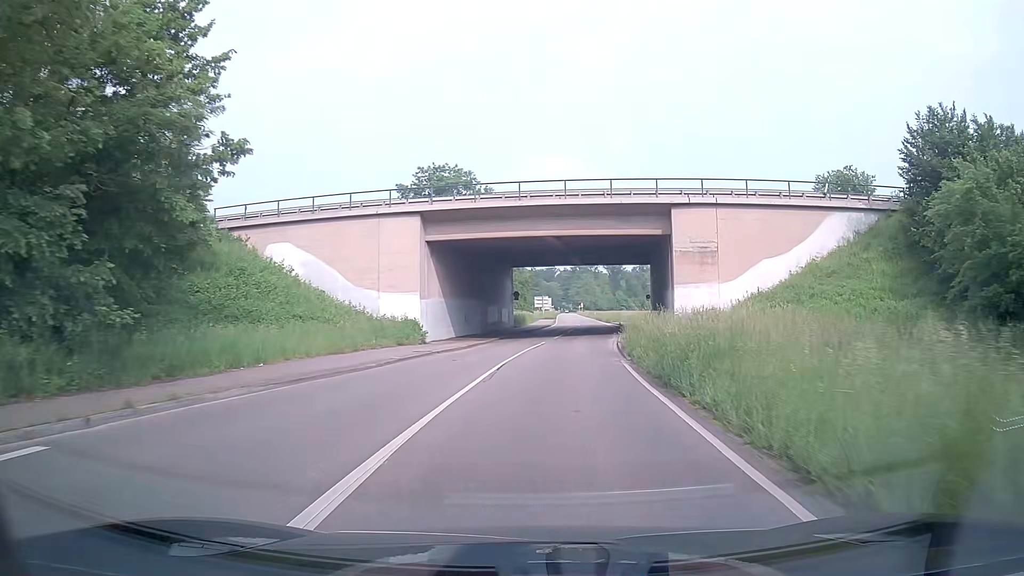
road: secondary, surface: asphalt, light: Day
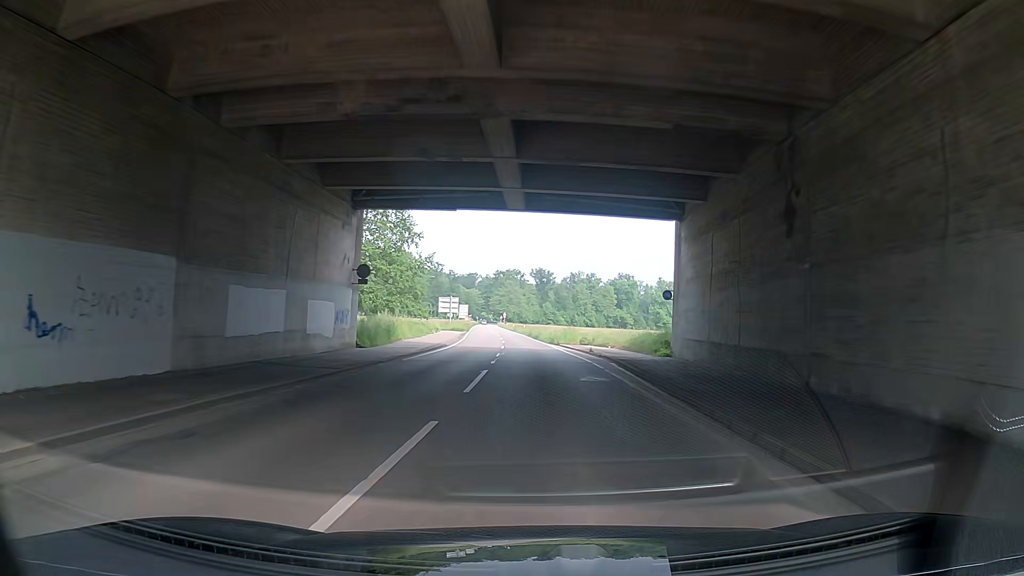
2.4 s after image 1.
(+2.1, +37.0) m; +7°
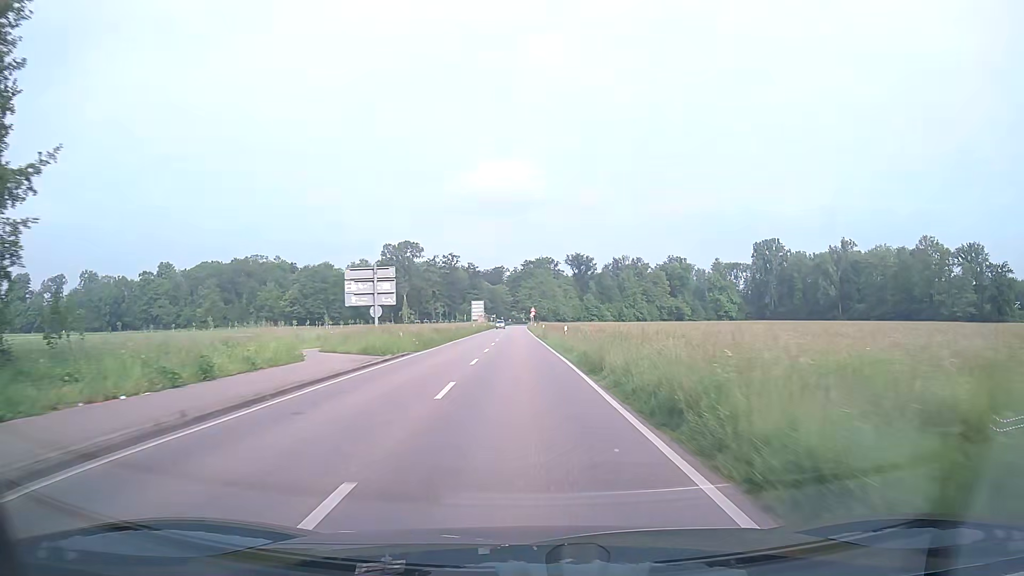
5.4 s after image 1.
(-0.6, +51.6) m; -3°
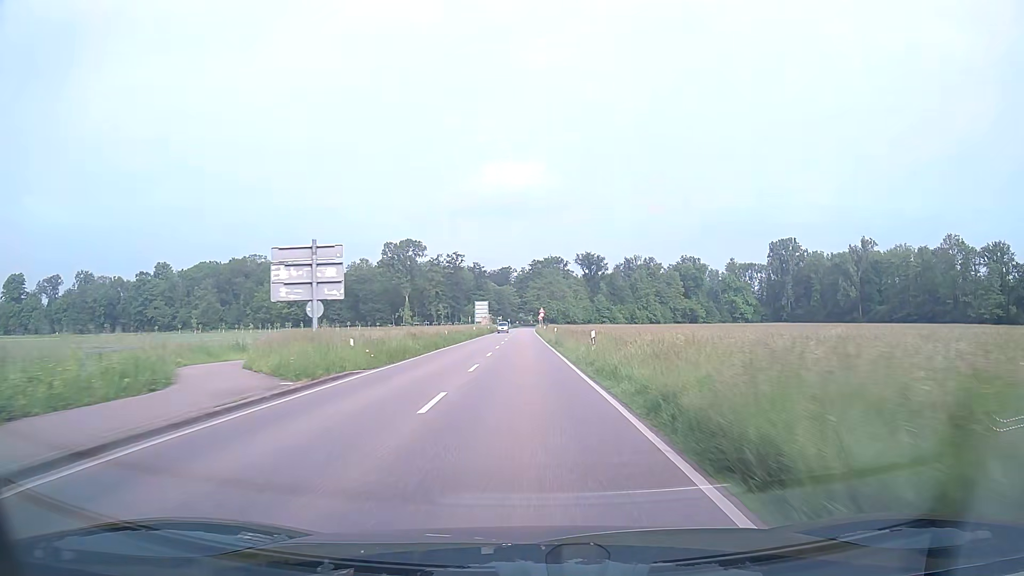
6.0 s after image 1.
(-0.1, +10.8) m; -1°
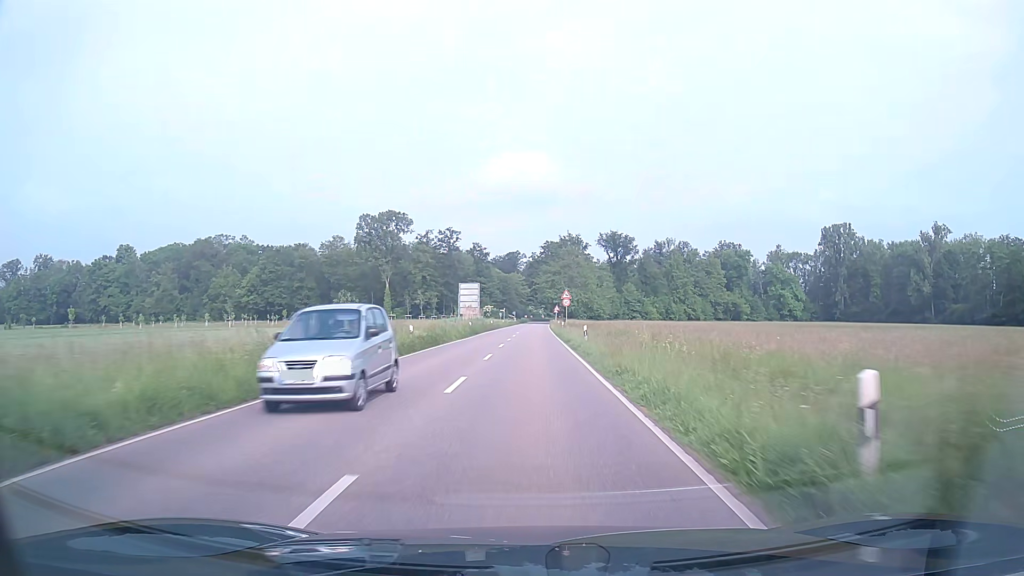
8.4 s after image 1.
(-0.4, +43.5) m; -1°
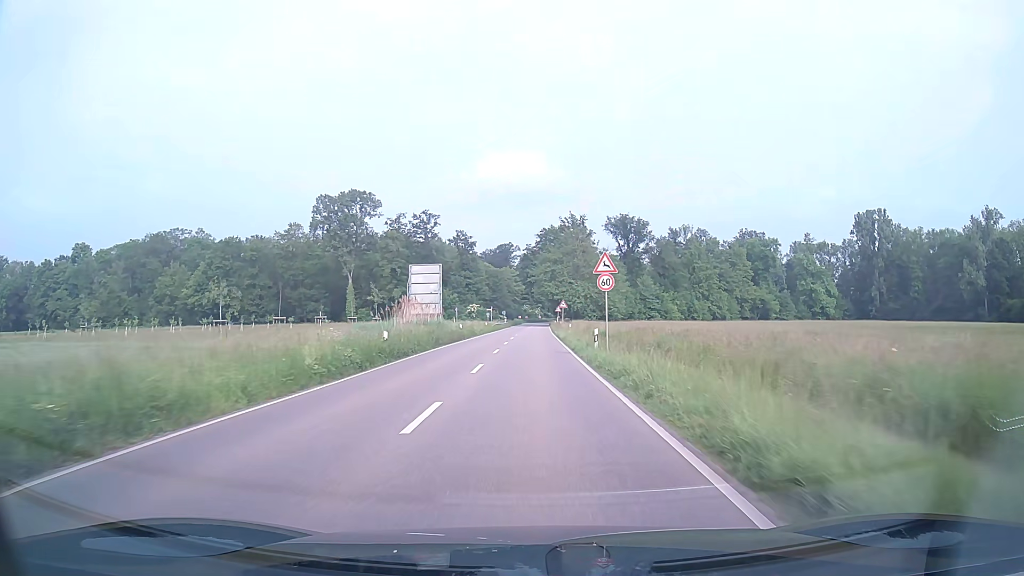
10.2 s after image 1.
(+0.1, +30.9) m; 0°
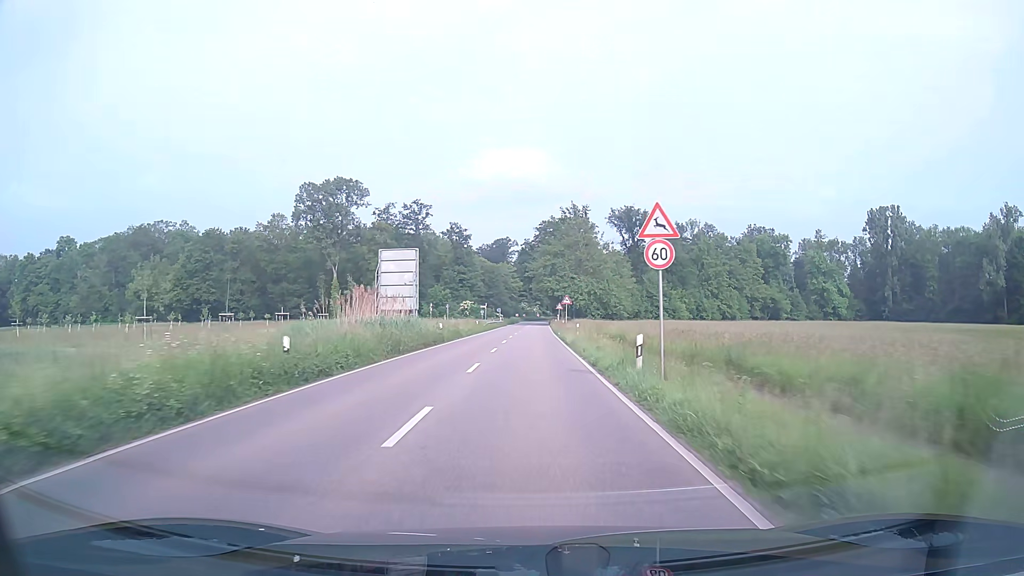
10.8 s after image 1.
(0.0, +9.9) m; 0°
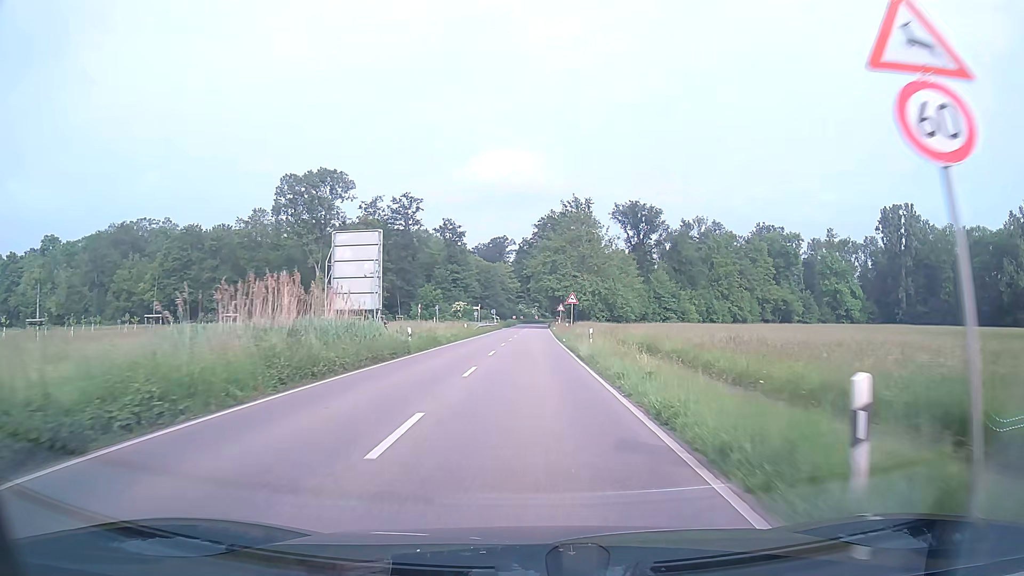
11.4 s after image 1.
(0.0, +9.7) m; 0°
(0, +10) (0, +20) (0, +30) (0, +40) (0, +50) (0, +60) (0, +70) (+1, +80) (+1, +90) (+1, +100) m
